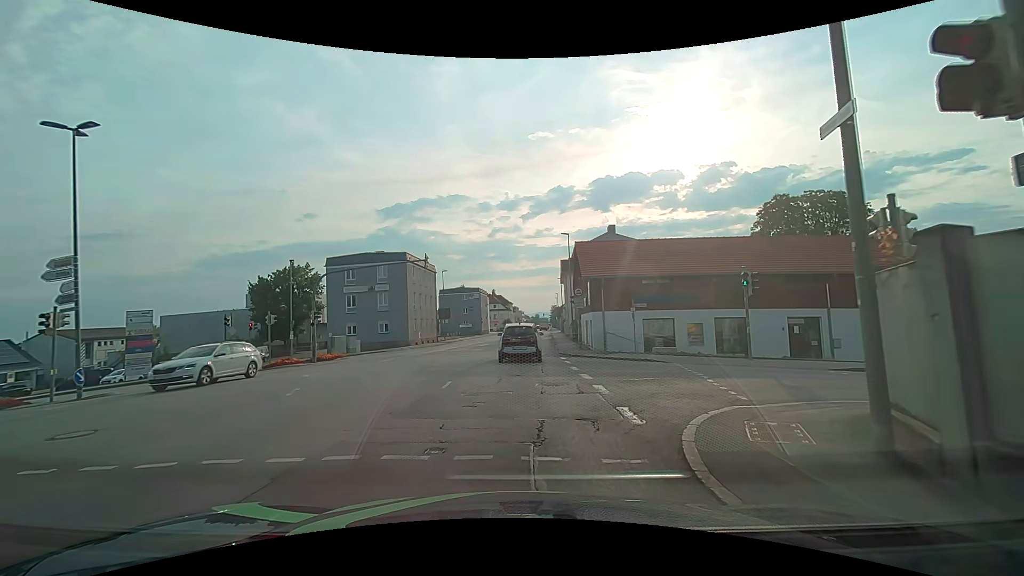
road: tertiary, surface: asphalt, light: Day
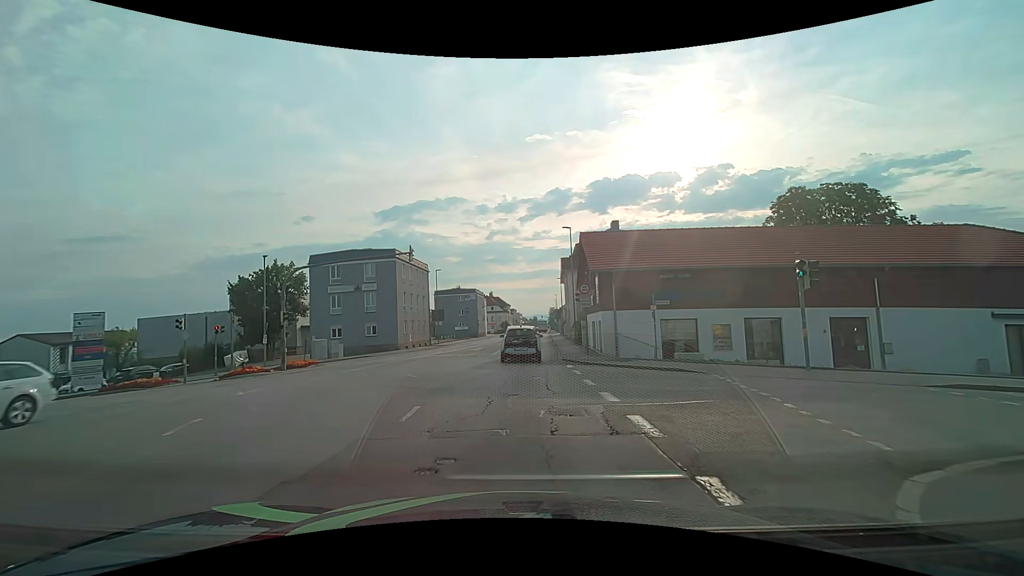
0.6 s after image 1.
(0.0, +3.9) m; 0°
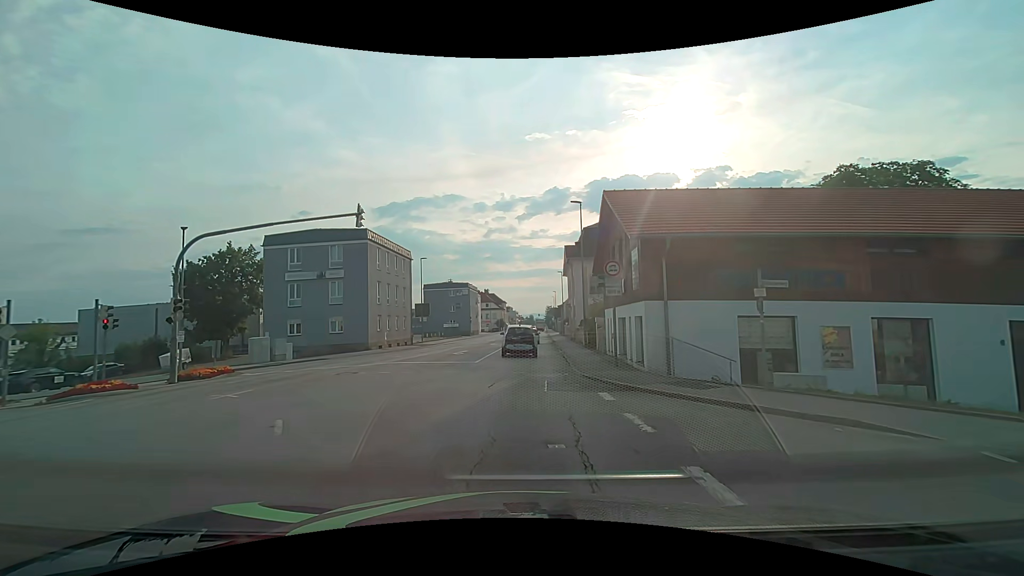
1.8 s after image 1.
(+0.1, +8.7) m; +2°
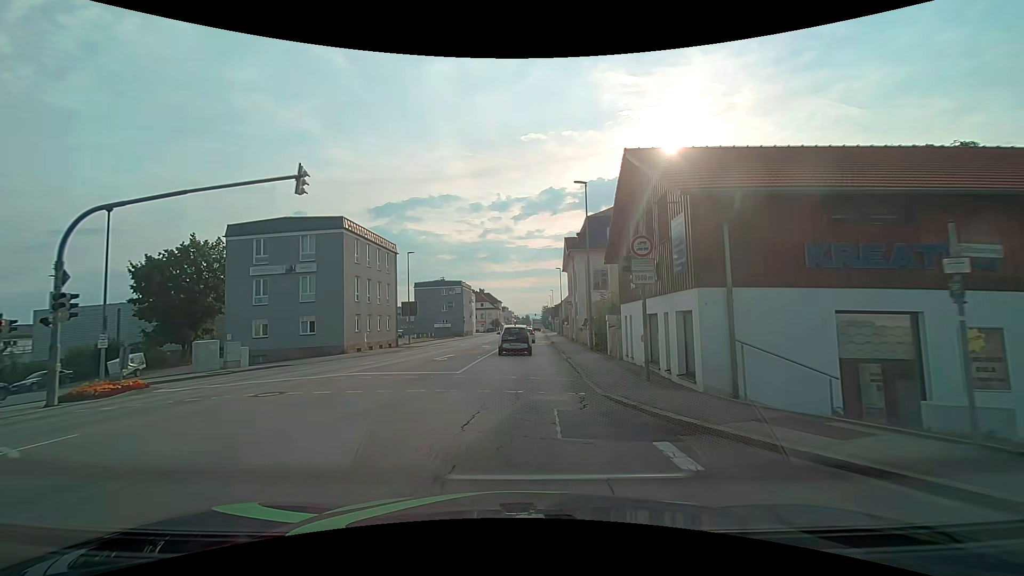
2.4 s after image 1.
(-0.1, +4.9) m; 0°
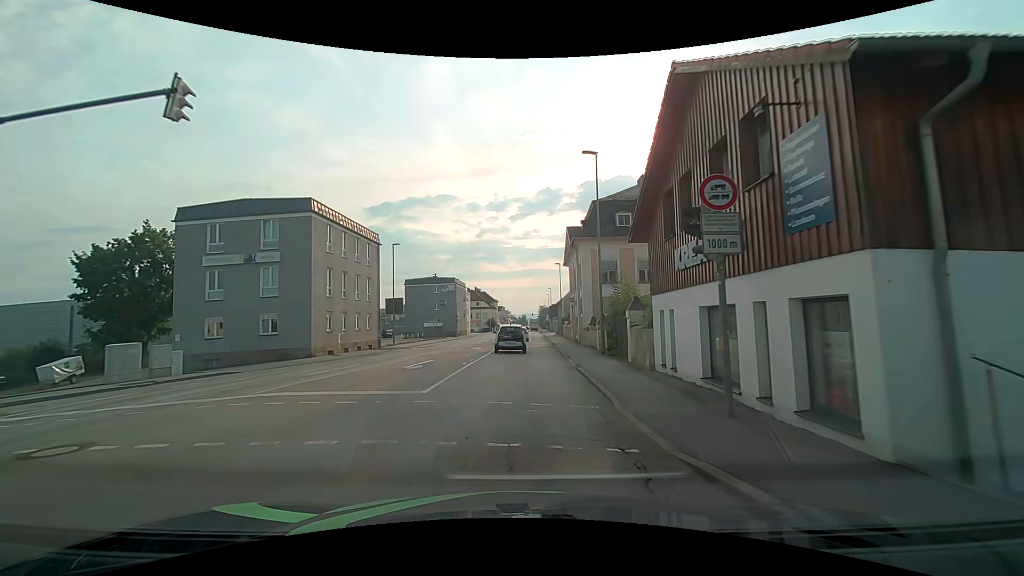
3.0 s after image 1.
(-0.1, +5.2) m; -1°
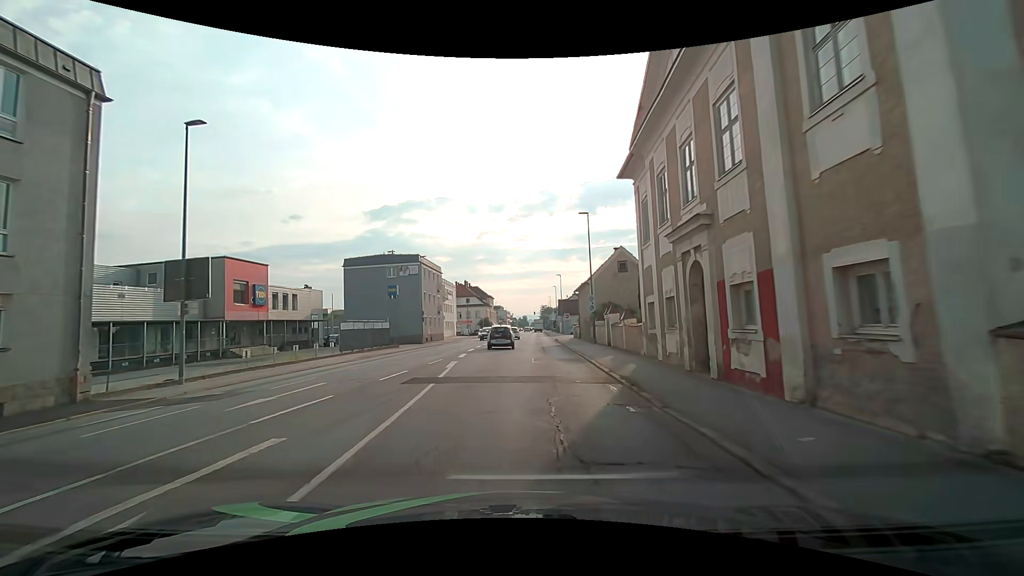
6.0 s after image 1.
(+0.4, +30.9) m; 0°
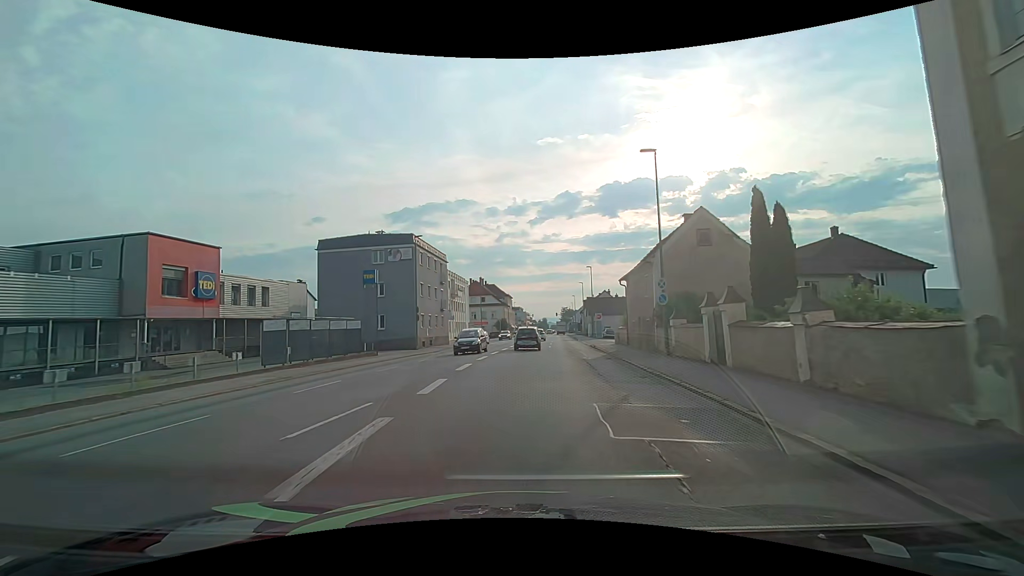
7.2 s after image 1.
(-0.3, +13.9) m; -2°
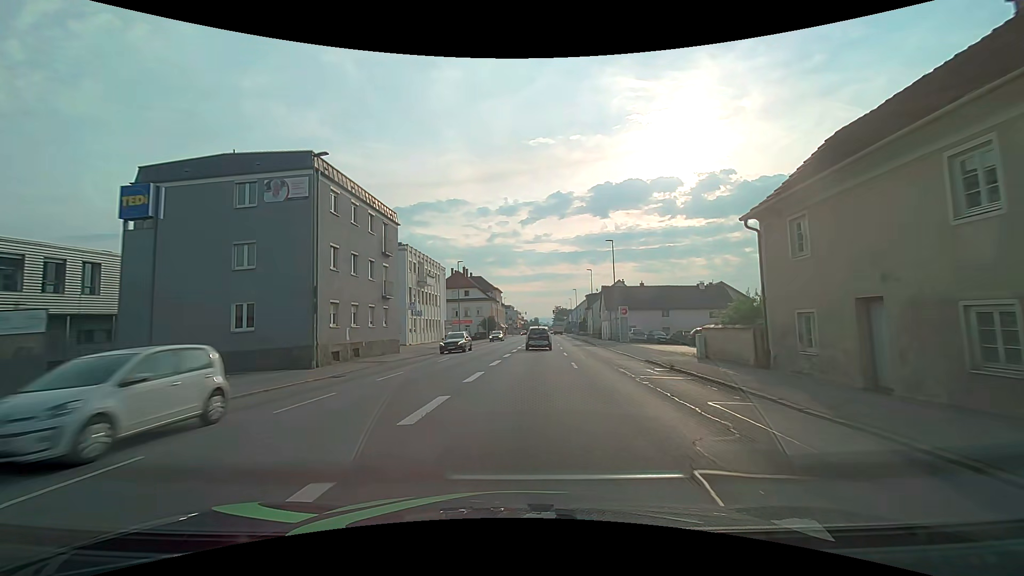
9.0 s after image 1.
(0.0, +21.4) m; +1°
(0, +10) (0, +20) (+1, +30) (+1, +40) (+2, +50) (+3, +60) (+3, +70) (+4, +80) (+5, +90) (+5, +100) m
